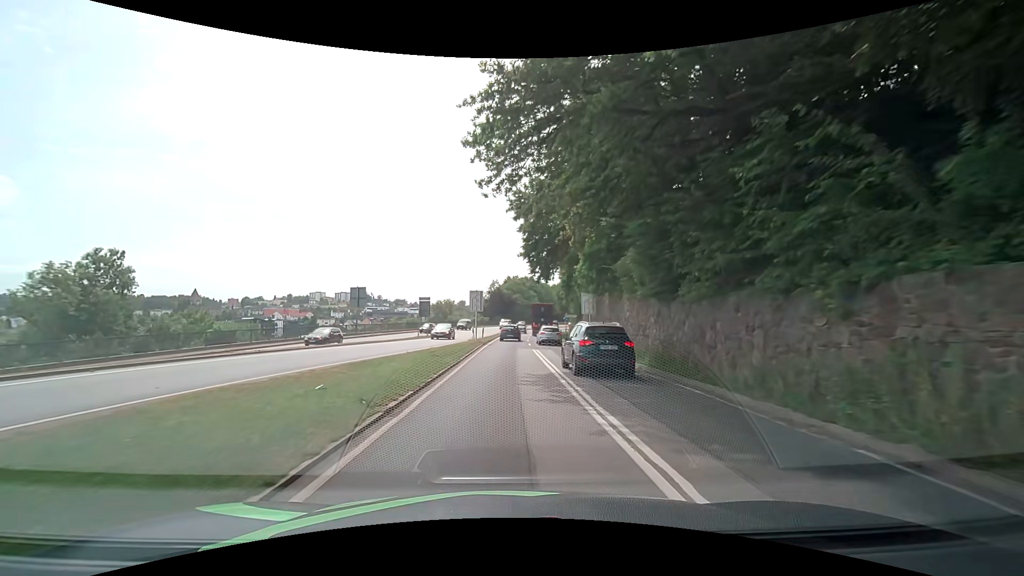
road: primary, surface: asphalt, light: Day
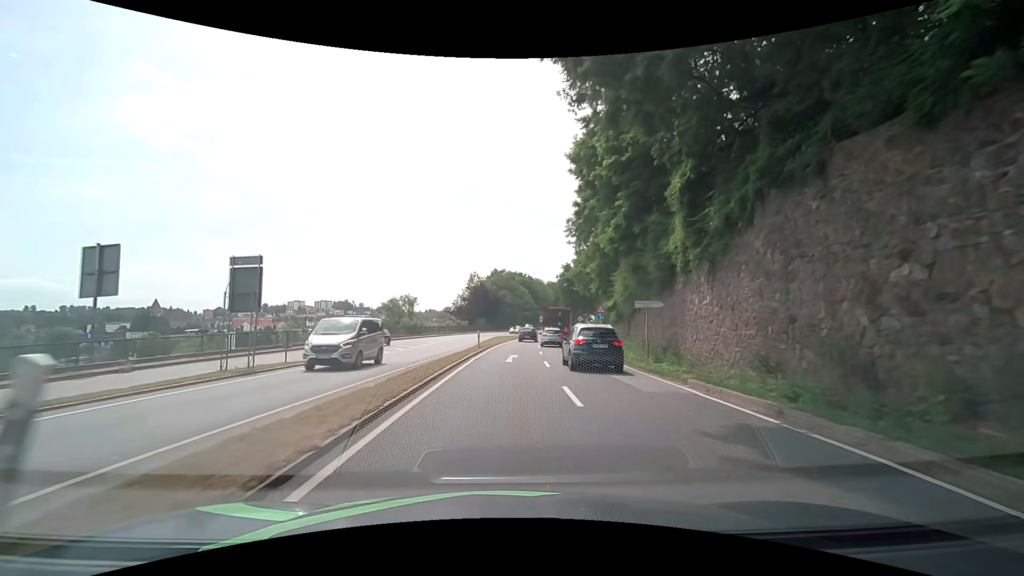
(+0.2, +36.3) m; +1°
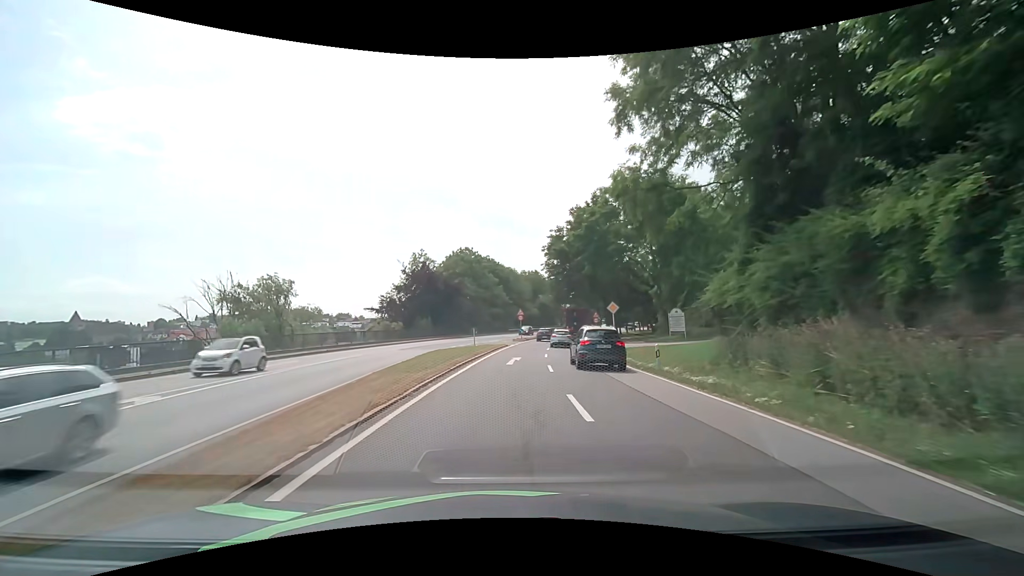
(+0.8, +37.4) m; +4°
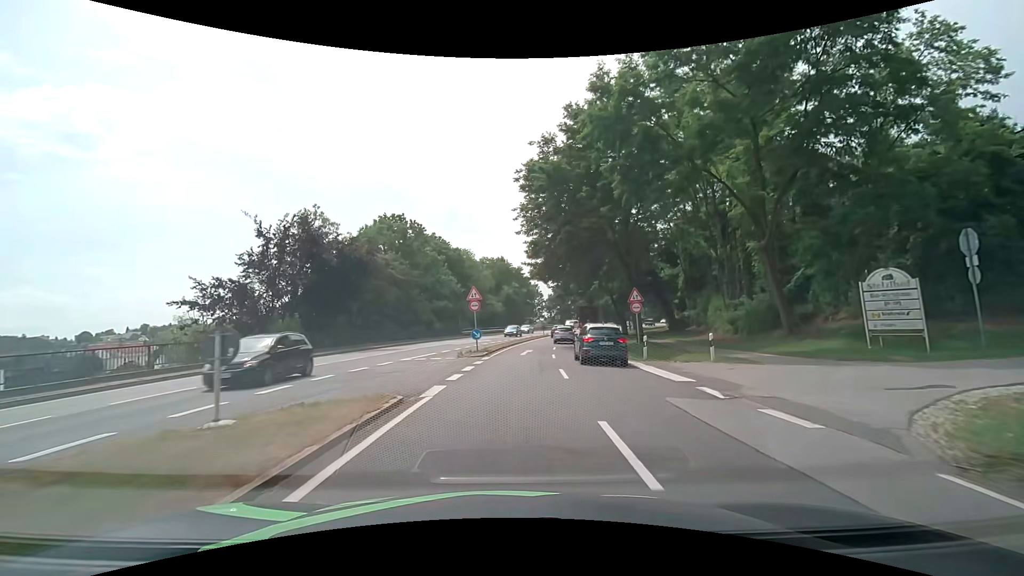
(+1.0, +30.4) m; +4°
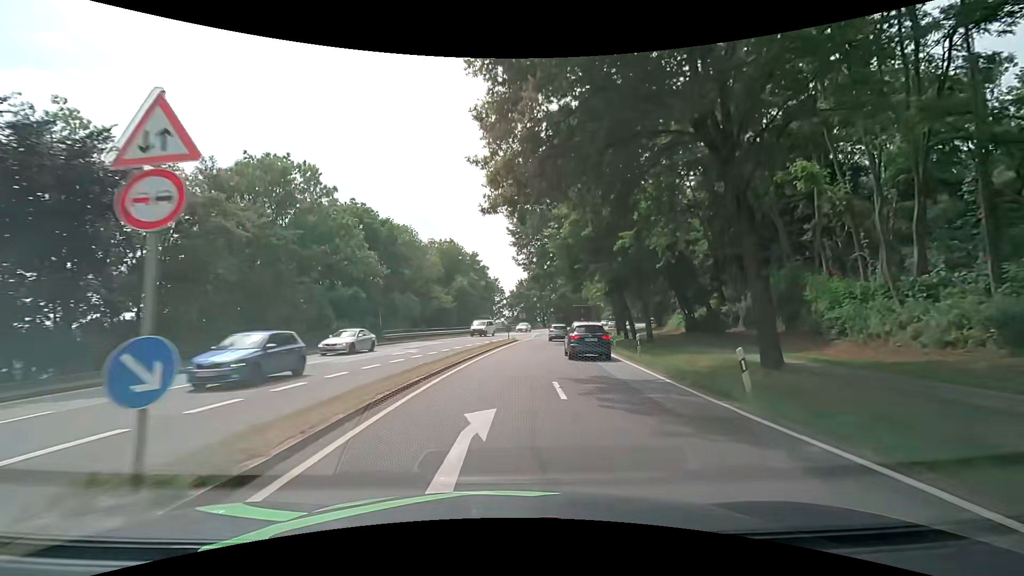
(+0.8, +22.1) m; +4°
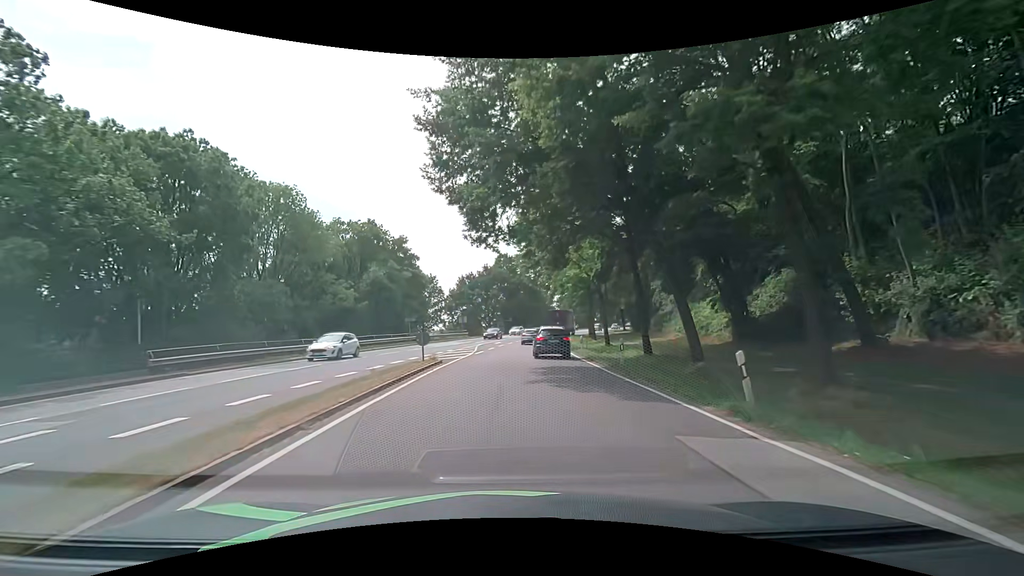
(+1.1, +21.7) m; +6°
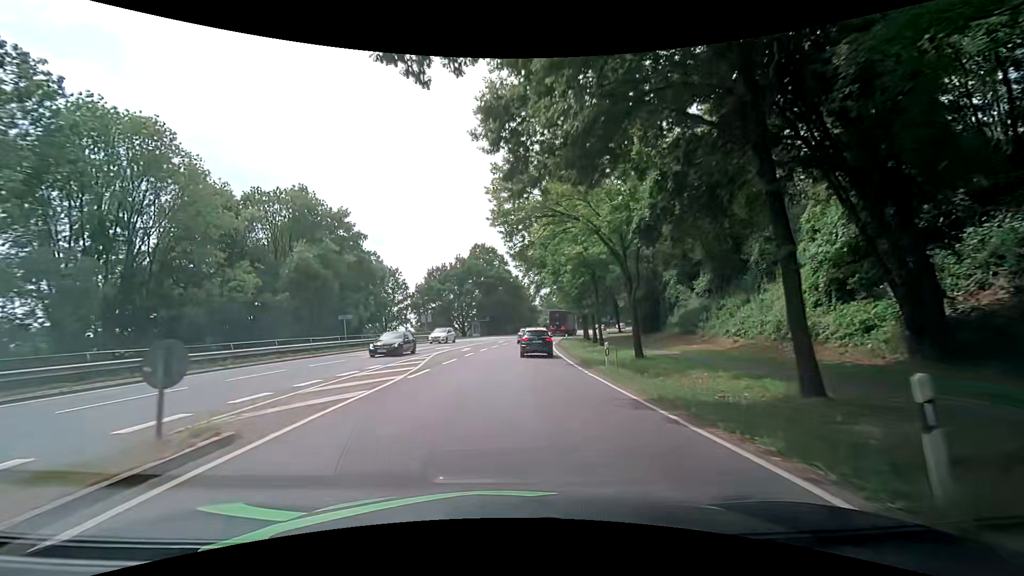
(+0.4, +14.7) m; +2°
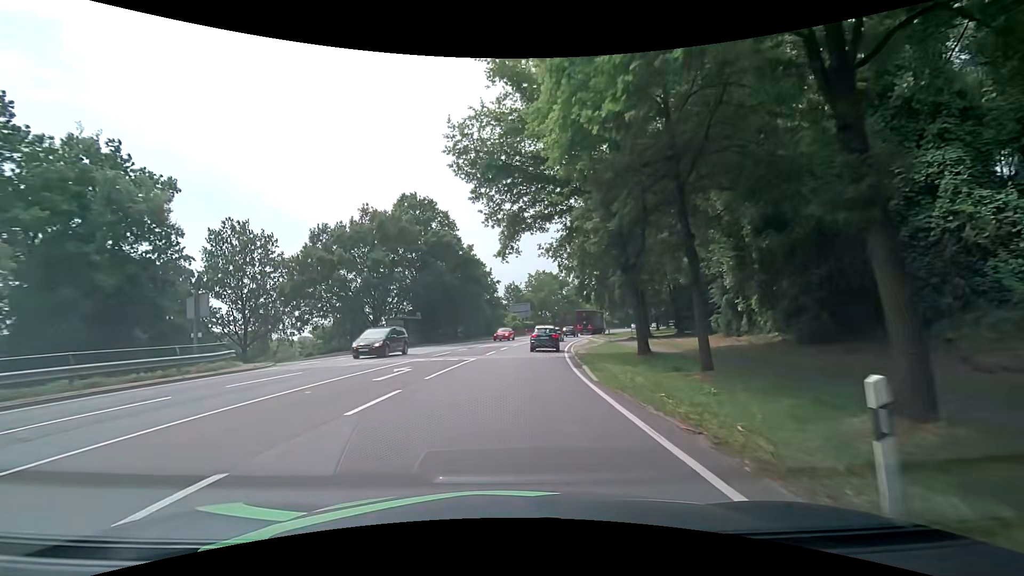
(+2.1, +37.7) m; +6°
(0, +10) (0, +20) (+1, +30) (+2, +40) (+4, +50) (+6, +60) (+8, +69) (+11, +79) (+14, +88) (+17, +98) m
